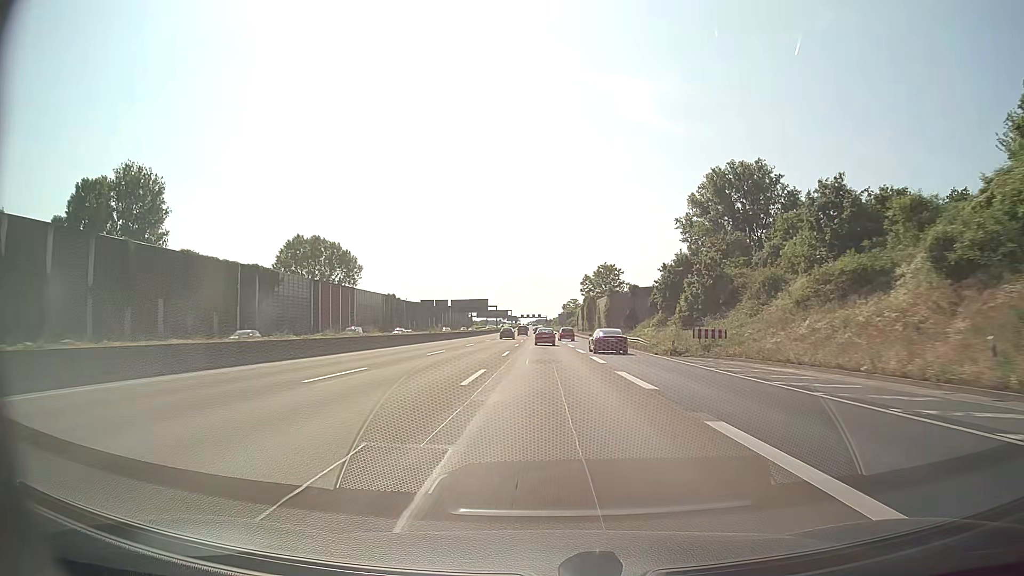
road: motorway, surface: asphalt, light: Day
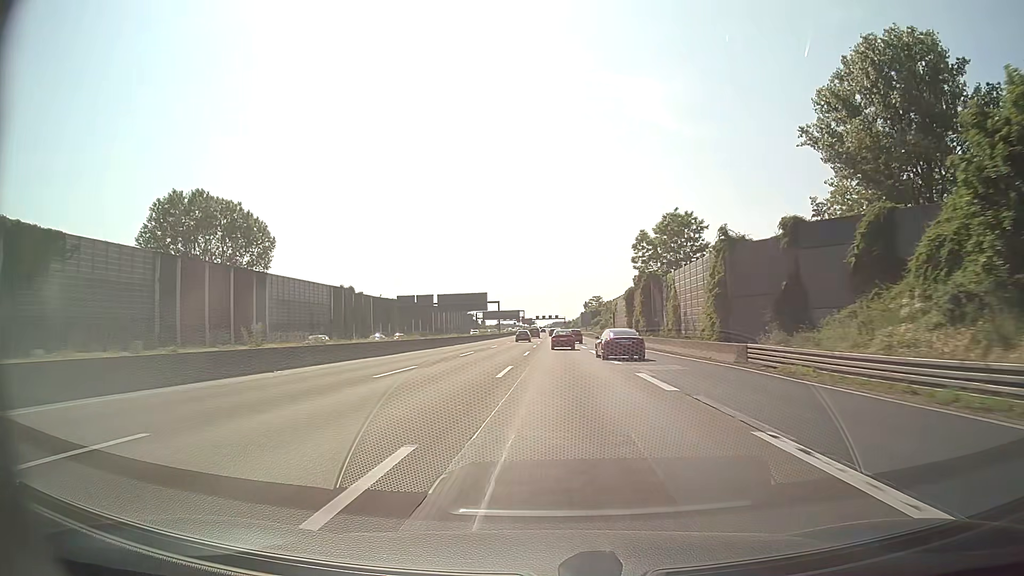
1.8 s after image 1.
(-0.3, +50.1) m; -1°
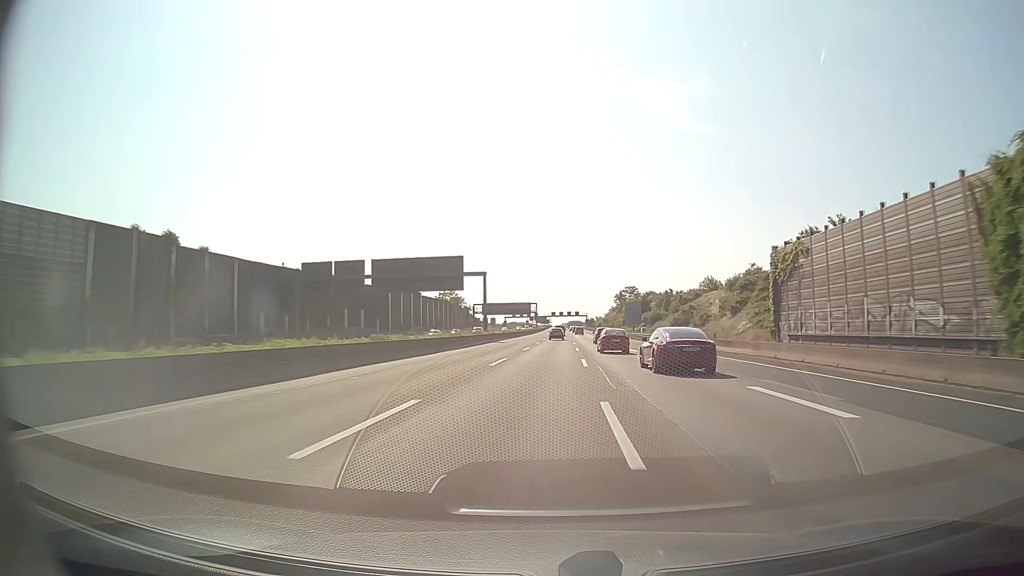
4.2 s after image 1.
(-1.4, +67.3) m; -1°
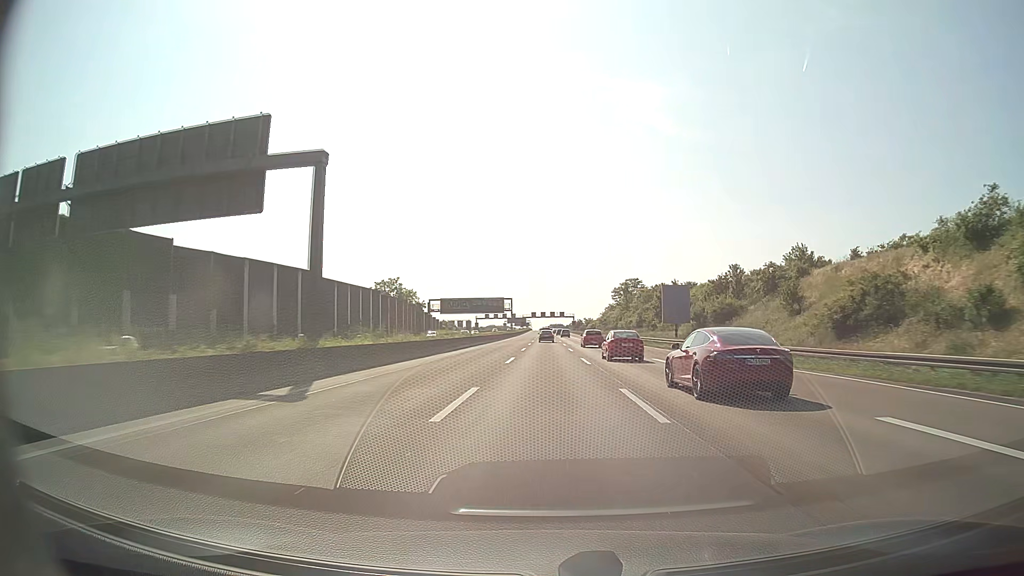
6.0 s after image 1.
(+0.7, +50.8) m; +2°
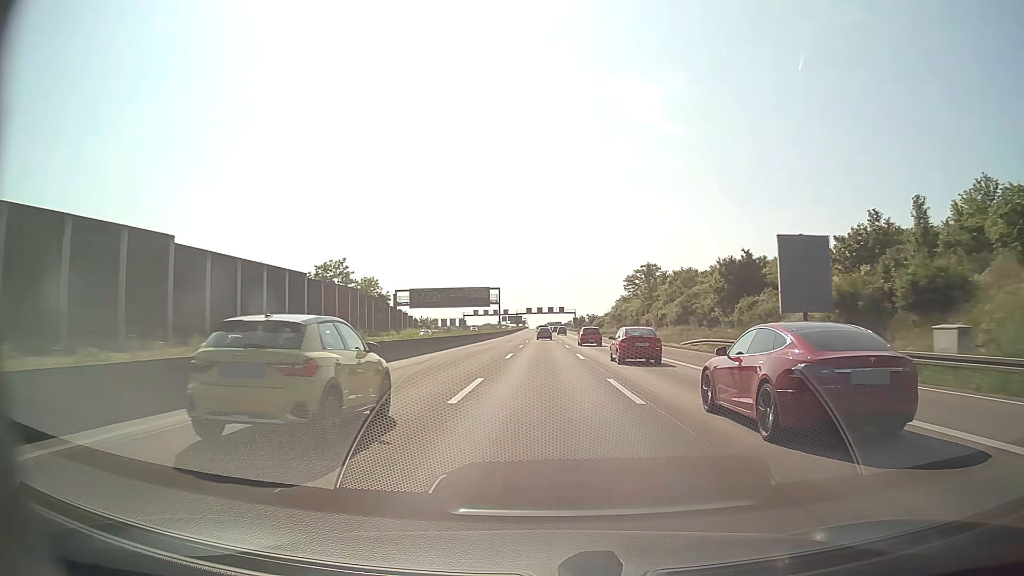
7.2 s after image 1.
(+0.2, +33.9) m; 0°
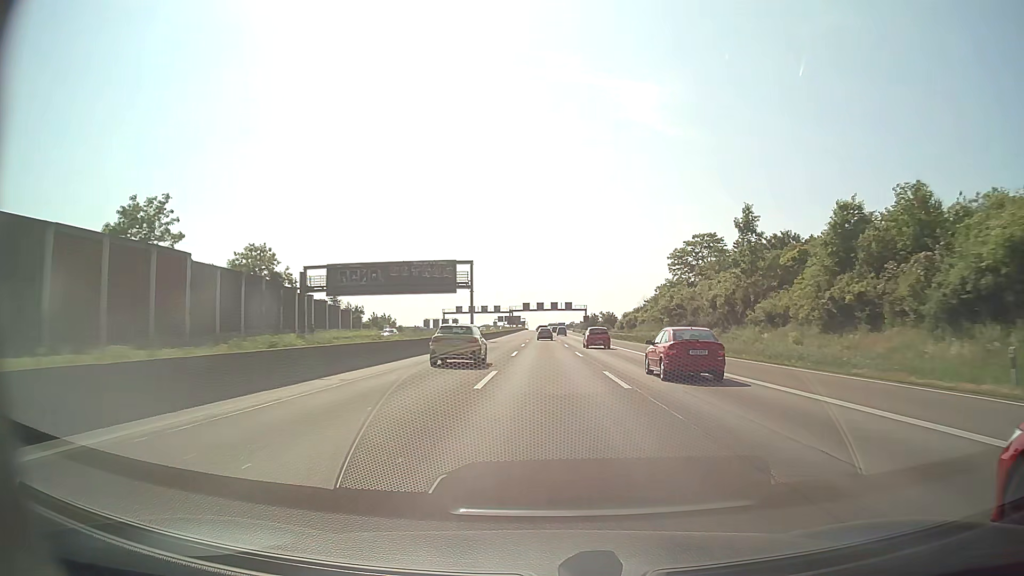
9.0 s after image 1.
(-0.2, +51.0) m; 0°
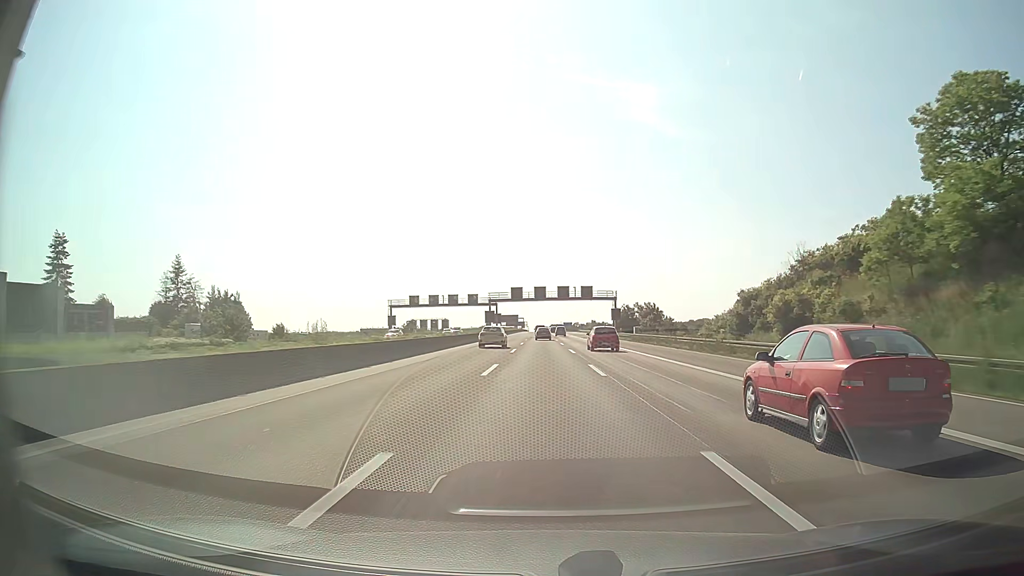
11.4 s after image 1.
(0.0, +68.0) m; 0°
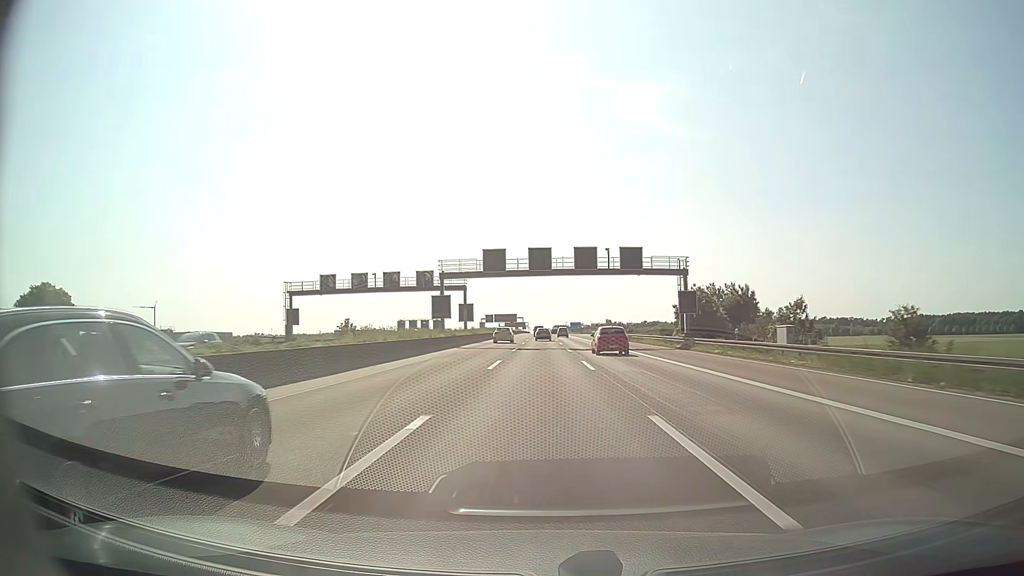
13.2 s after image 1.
(-0.1, +50.9) m; 0°
(0, +10) (0, +20) (0, +30) (0, +40) (0, +50) (0, +60) (0, +70) (0, +80) (0, +90) (0, +100) m
